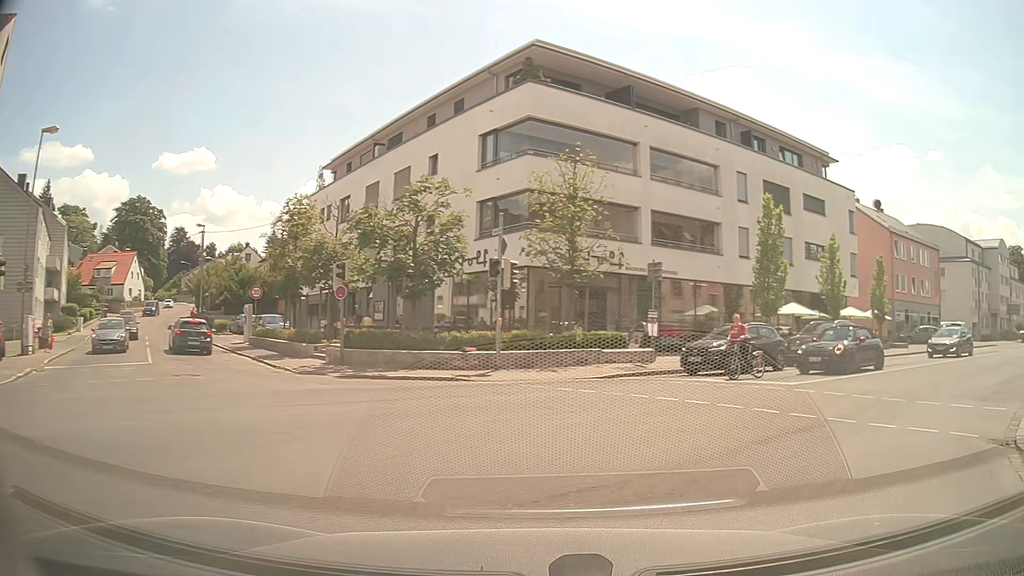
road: tertiary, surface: asphalt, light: Day
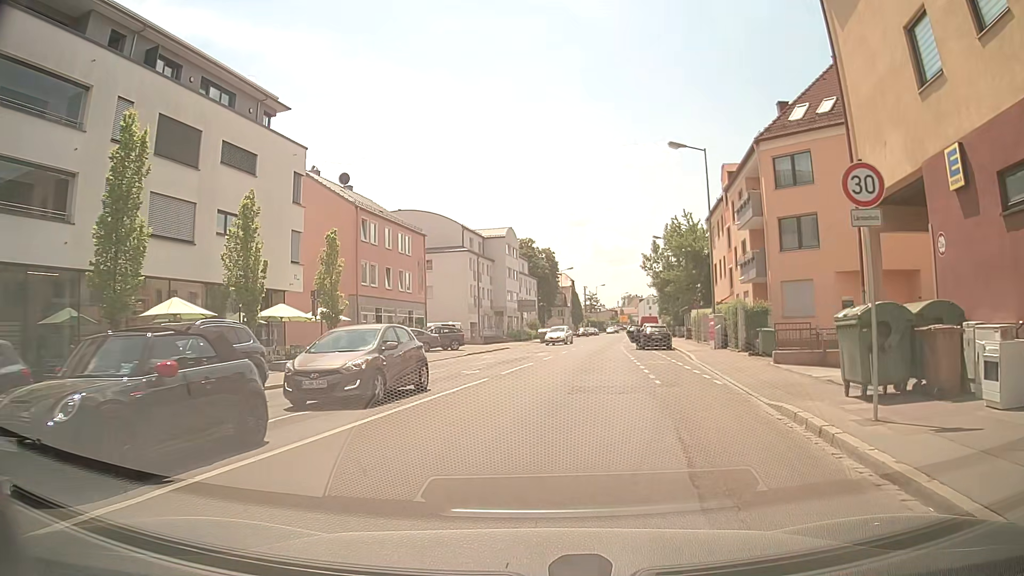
(+7.4, +12.4) m; +45°
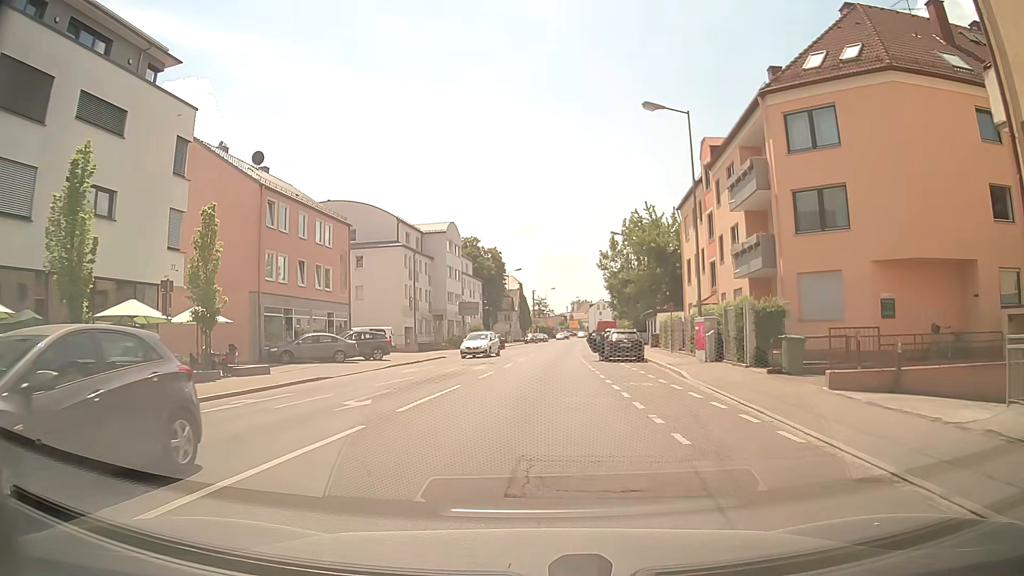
(+0.5, +7.9) m; +6°
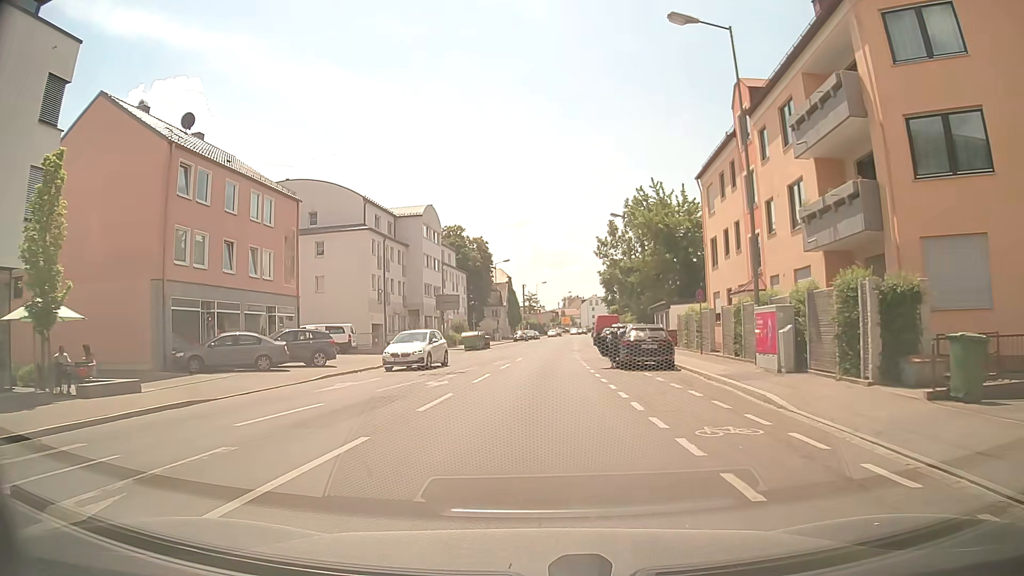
(+0.1, +8.9) m; 0°
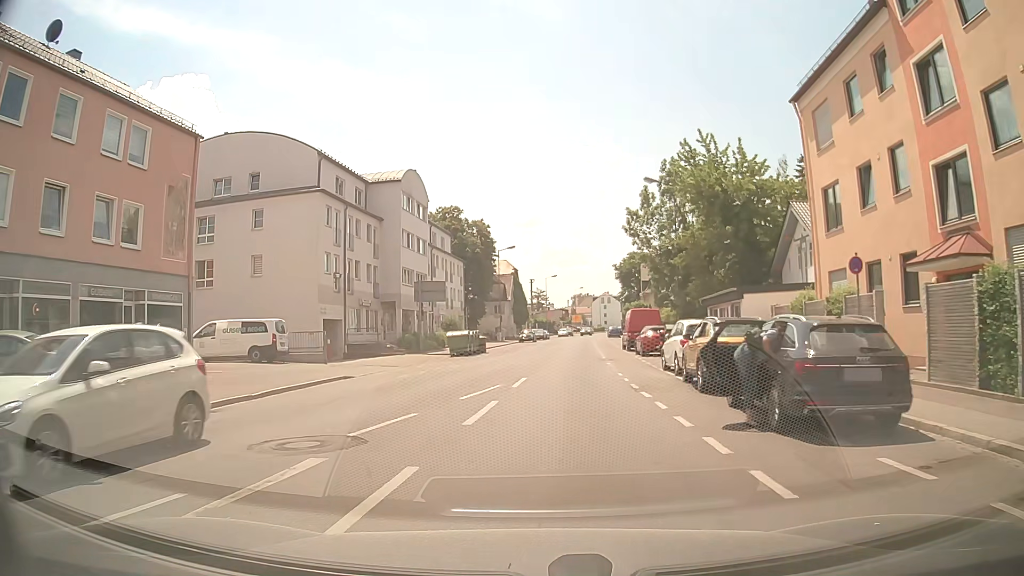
(-0.2, +14.0) m; -1°
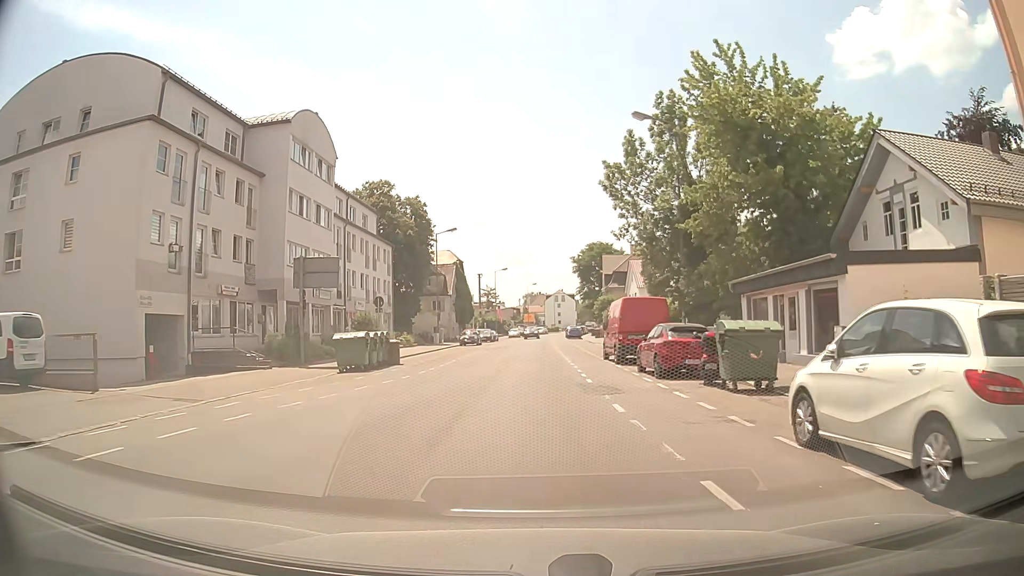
(+0.4, +14.4) m; +4°
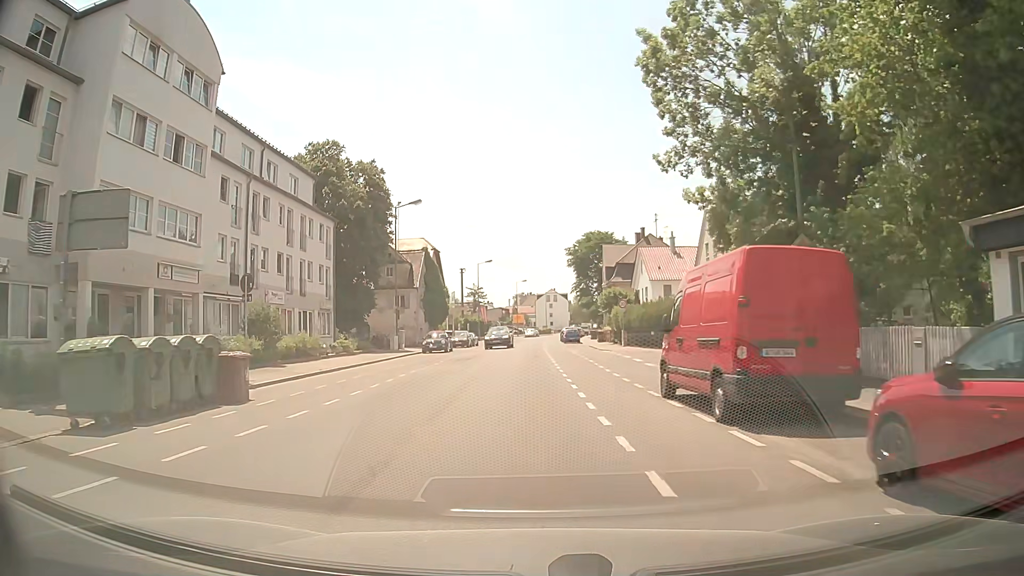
(+0.1, +15.5) m; +1°
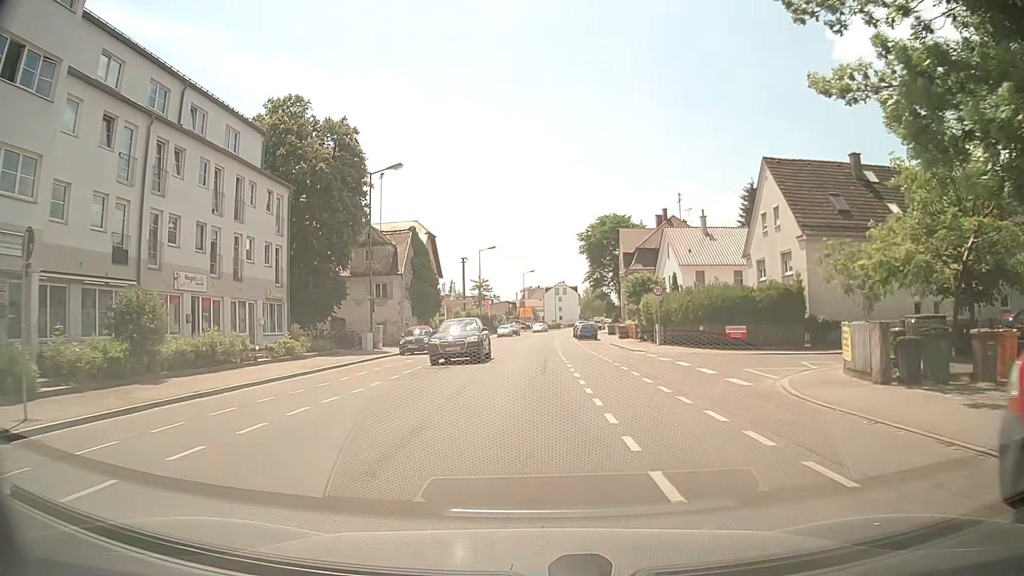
(-0.1, +10.2) m; 0°
(0, +10) (0, +20) (0, +30) (0, +40) (0, +50) (0, +60) (0, +70) (+1, +80) (+2, +90) (+3, +100) m
